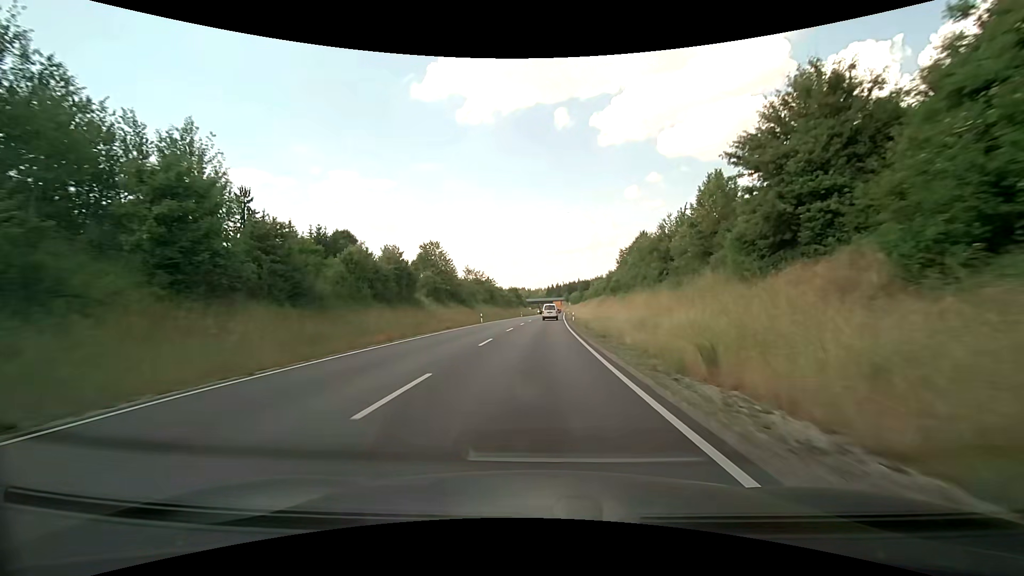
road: primary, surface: asphalt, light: Day
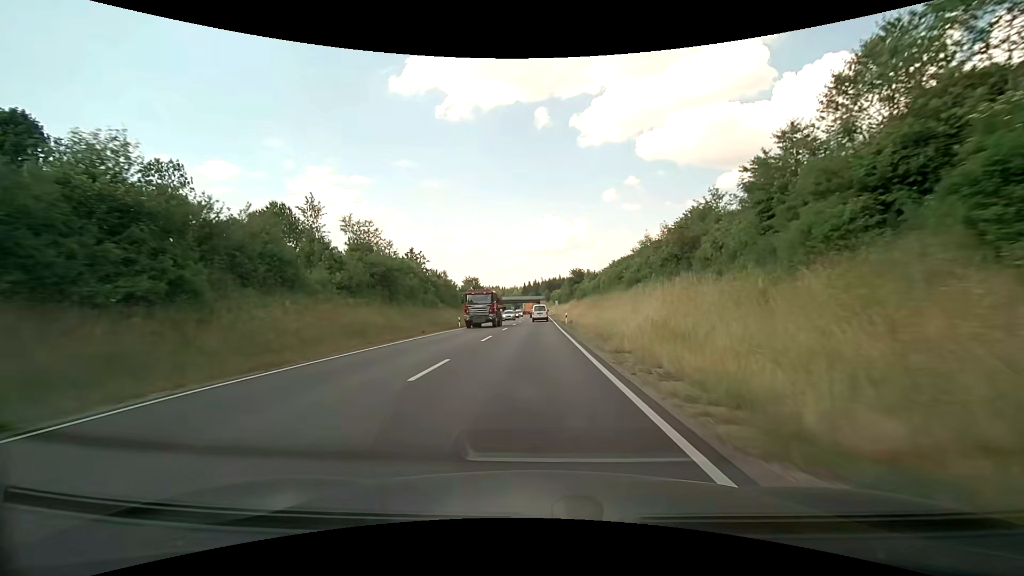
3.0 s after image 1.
(+1.6, +56.9) m; +3°
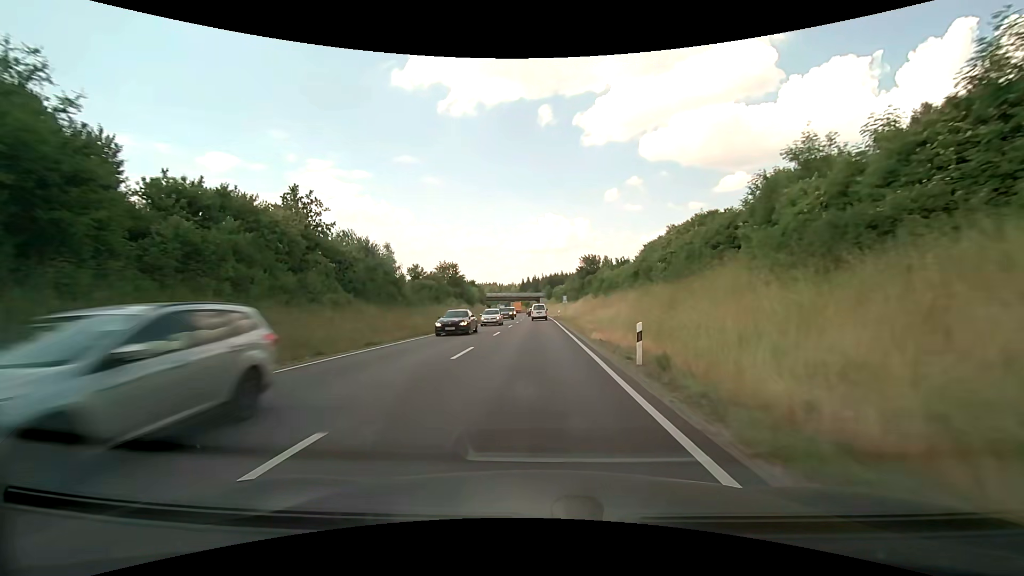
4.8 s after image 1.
(0.0, +31.9) m; 0°
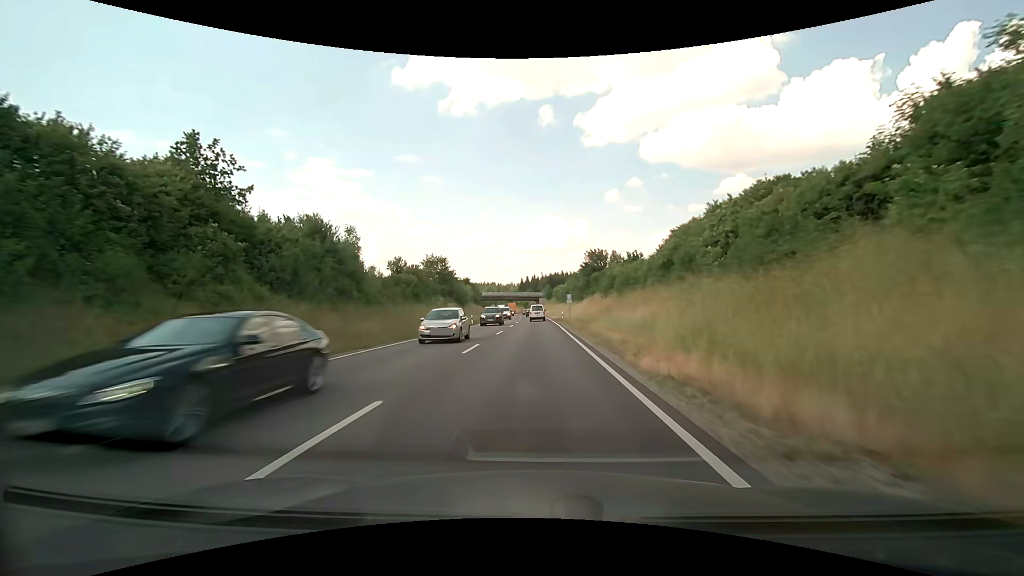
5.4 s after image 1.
(0.0, +10.3) m; 0°
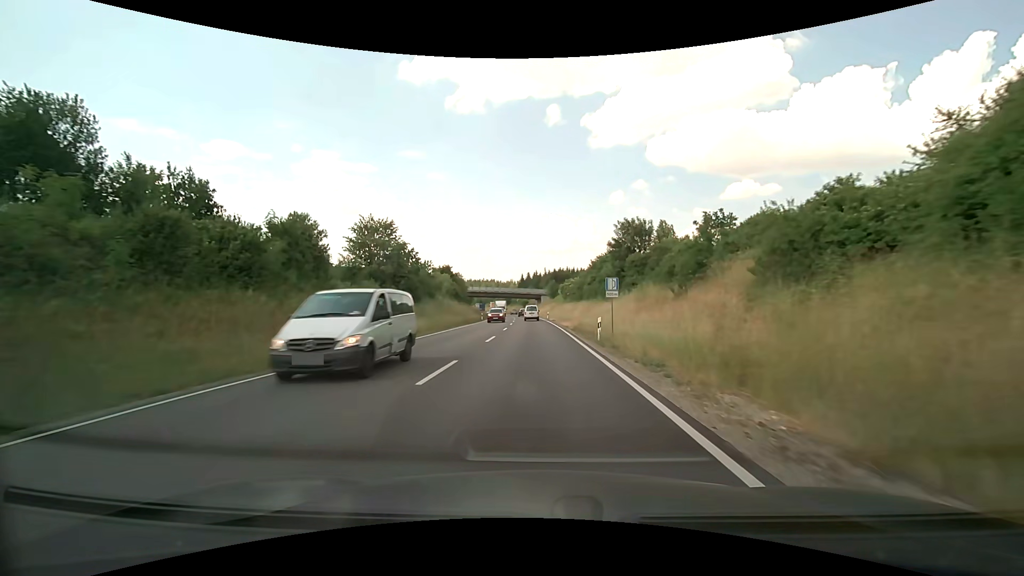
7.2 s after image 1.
(0.0, +30.5) m; 0°
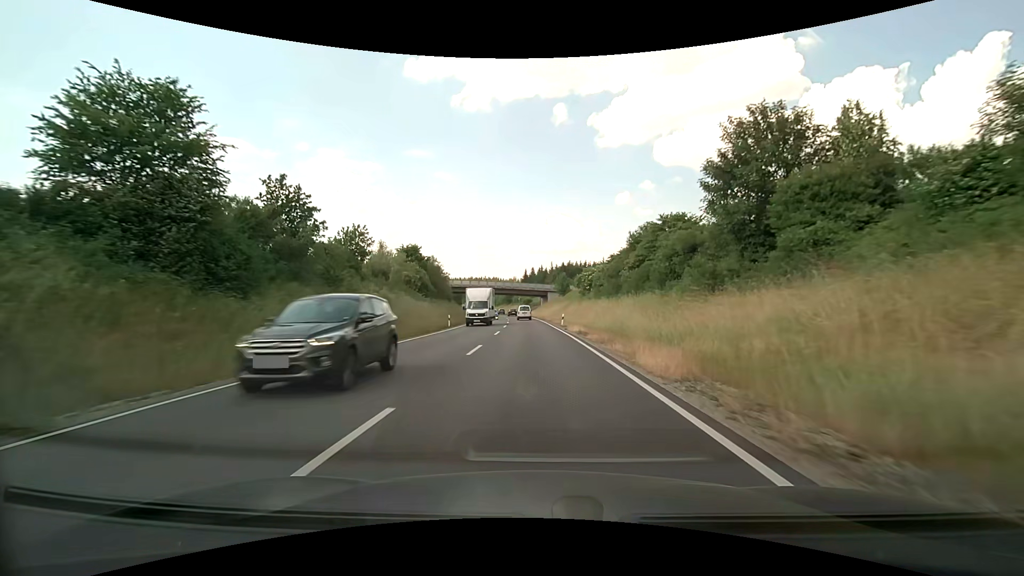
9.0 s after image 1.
(-0.1, +30.3) m; -1°
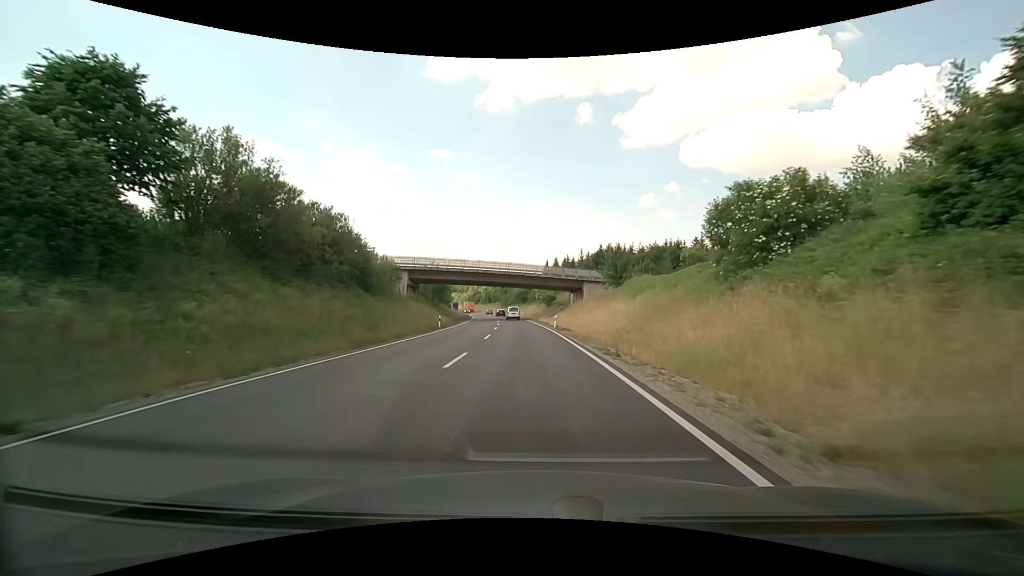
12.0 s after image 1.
(-0.6, +51.5) m; -2°
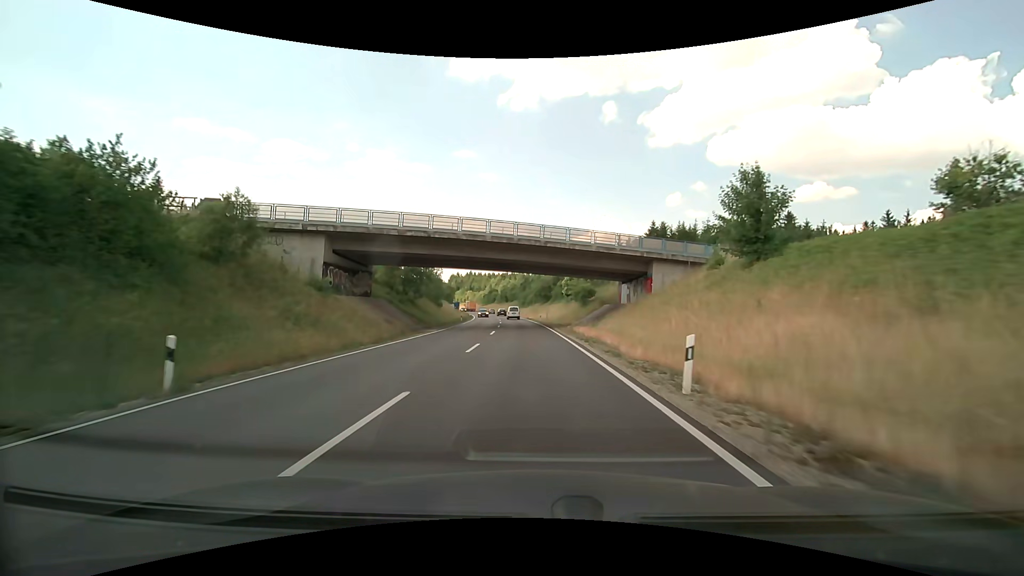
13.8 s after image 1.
(-0.7, +32.0) m; -3°
(0, +10) (0, +20) (-1, +30) (-1, +40) (-2, +50) (-2, +60) (-3, +70) (-4, +80) (-5, +90) (-6, +100) m
